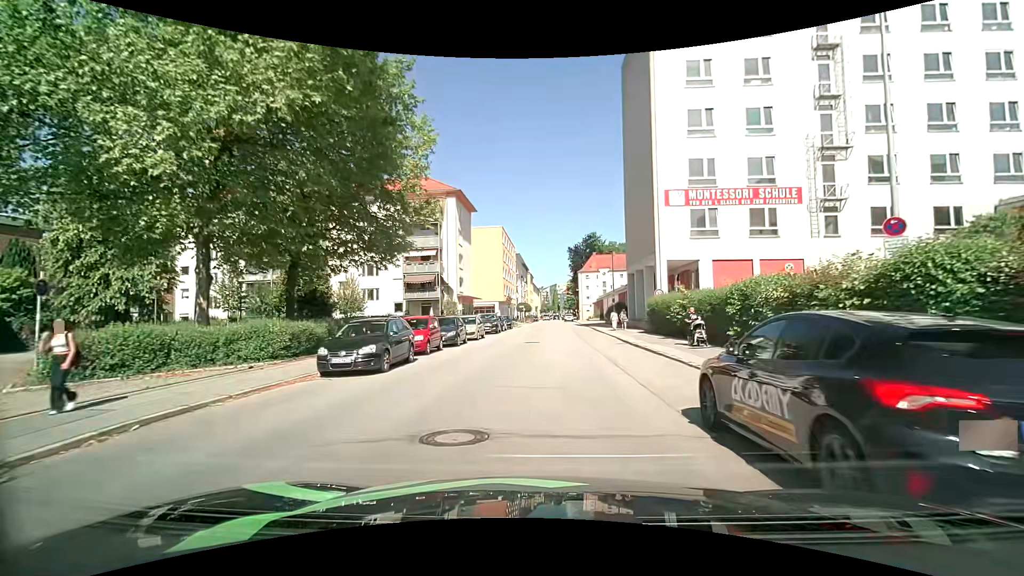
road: tertiary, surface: asphalt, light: Day
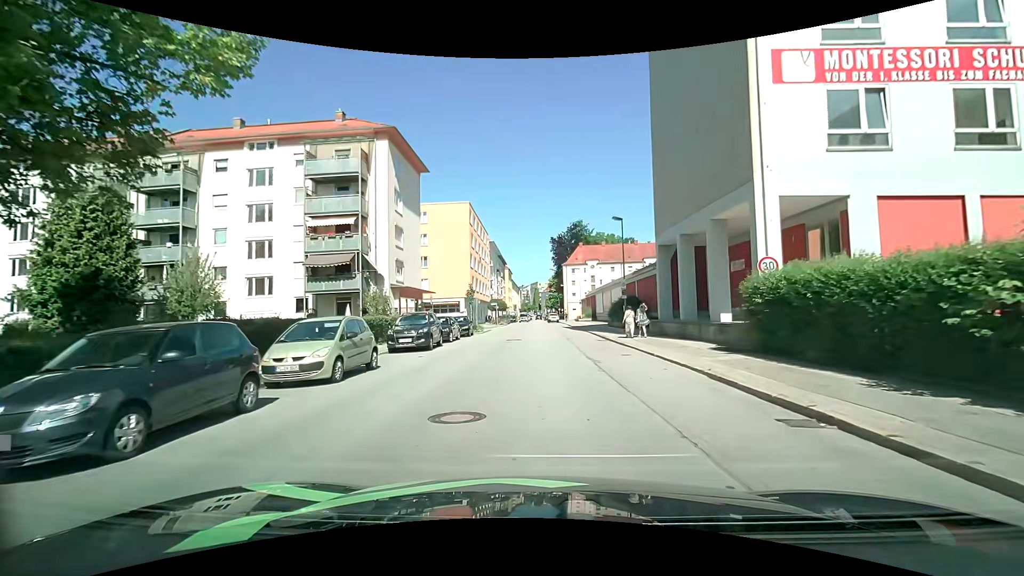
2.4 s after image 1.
(+0.4, +18.7) m; +1°
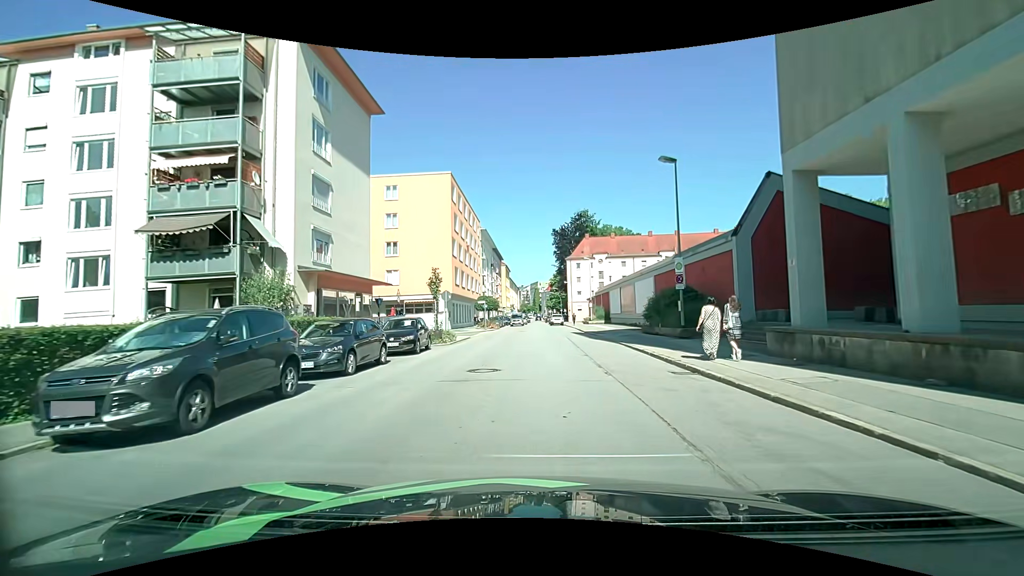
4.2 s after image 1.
(+0.1, +14.5) m; 0°
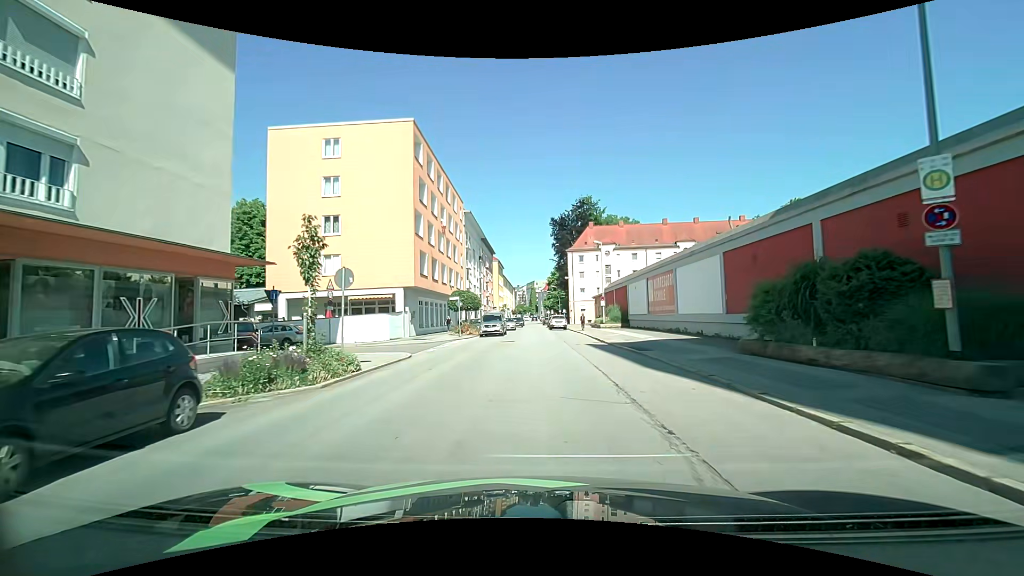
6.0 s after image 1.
(+0.2, +14.8) m; +2°
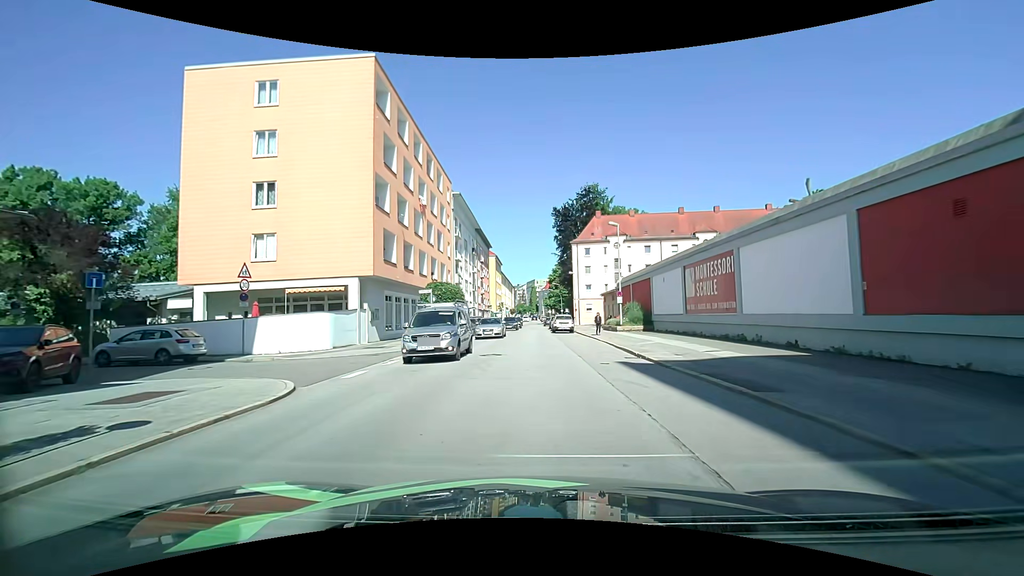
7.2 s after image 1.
(-0.1, +9.5) m; -1°
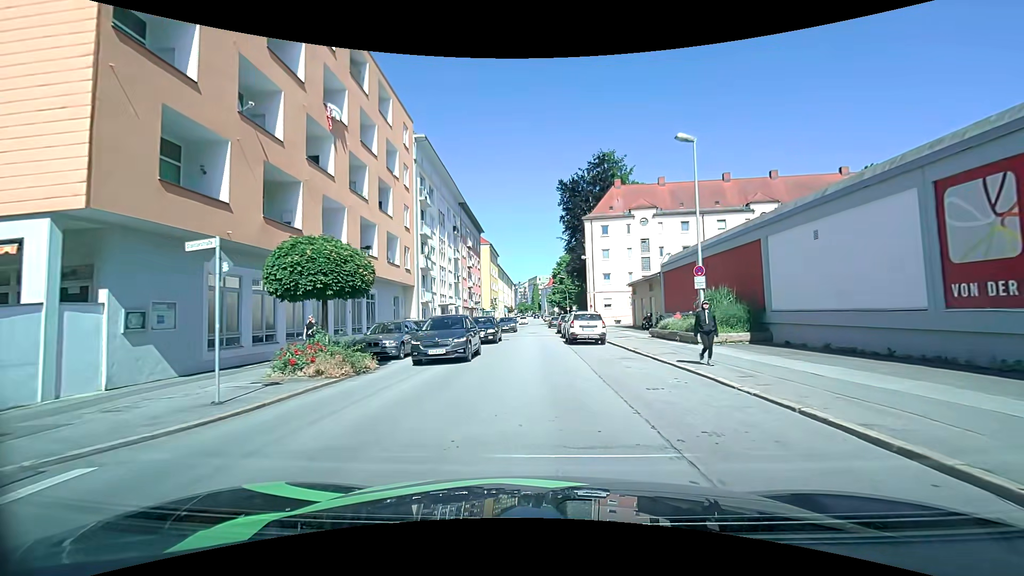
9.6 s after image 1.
(+0.1, +18.2) m; 0°
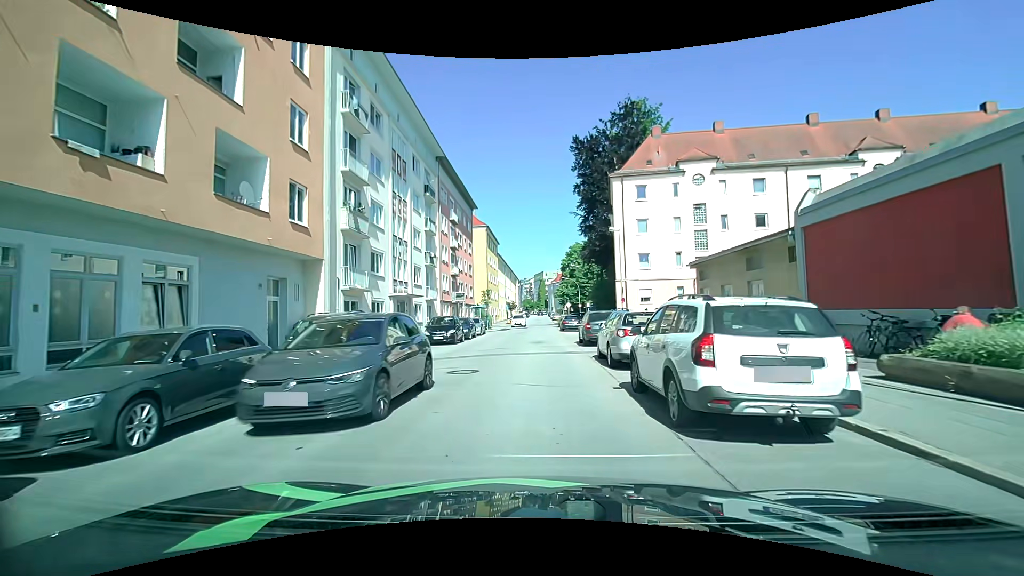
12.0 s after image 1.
(-0.2, +17.3) m; -1°
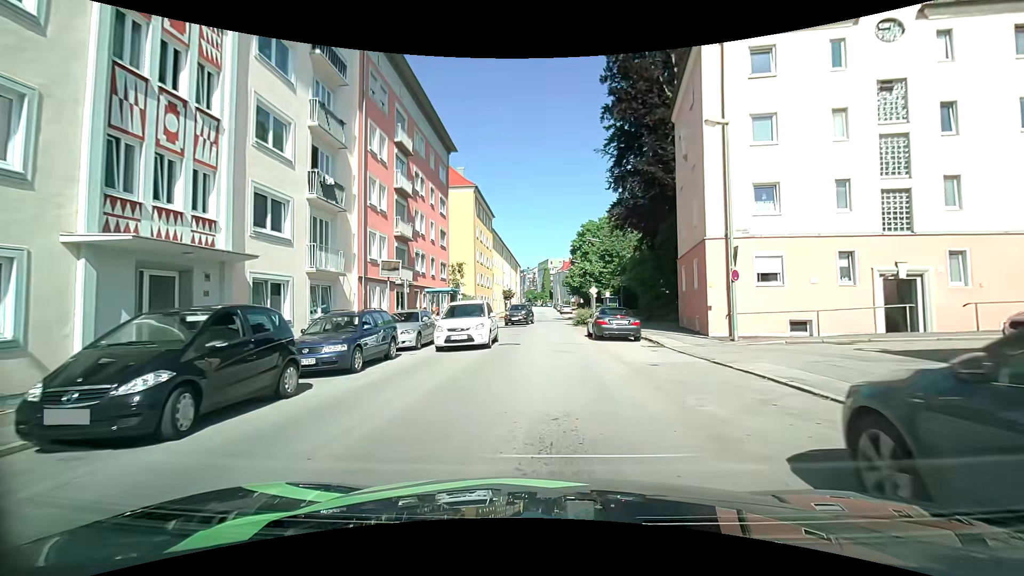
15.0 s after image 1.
(-0.2, +20.9) m; -1°
(0, +10) (0, +20) (0, +30) (+1, +40) (+1, +50) (+1, +60) (+1, +70) (+1, +80) (+1, +90) (+1, +100) m
